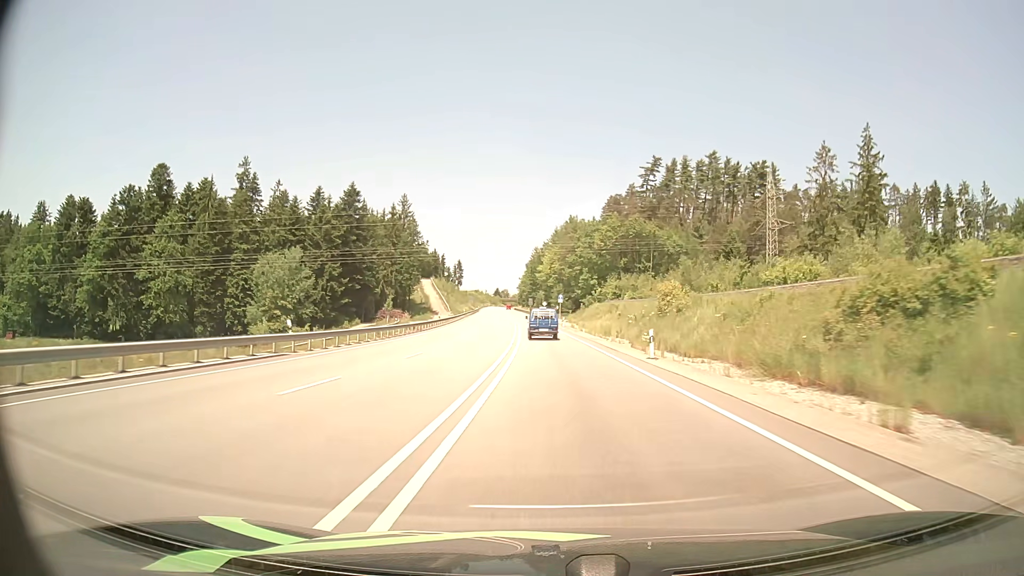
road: primary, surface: asphalt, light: Day
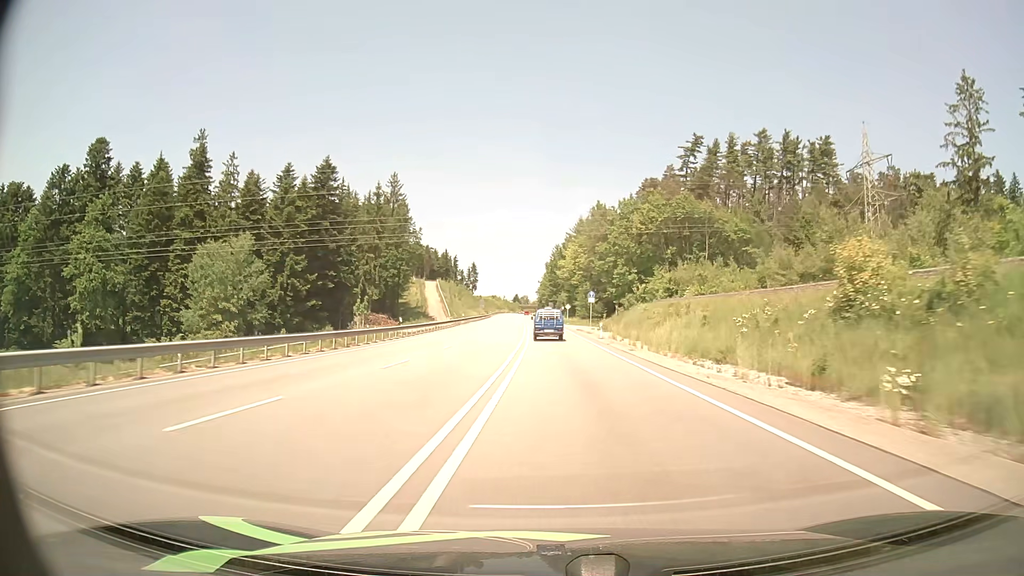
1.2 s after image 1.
(-0.5, +28.4) m; -2°
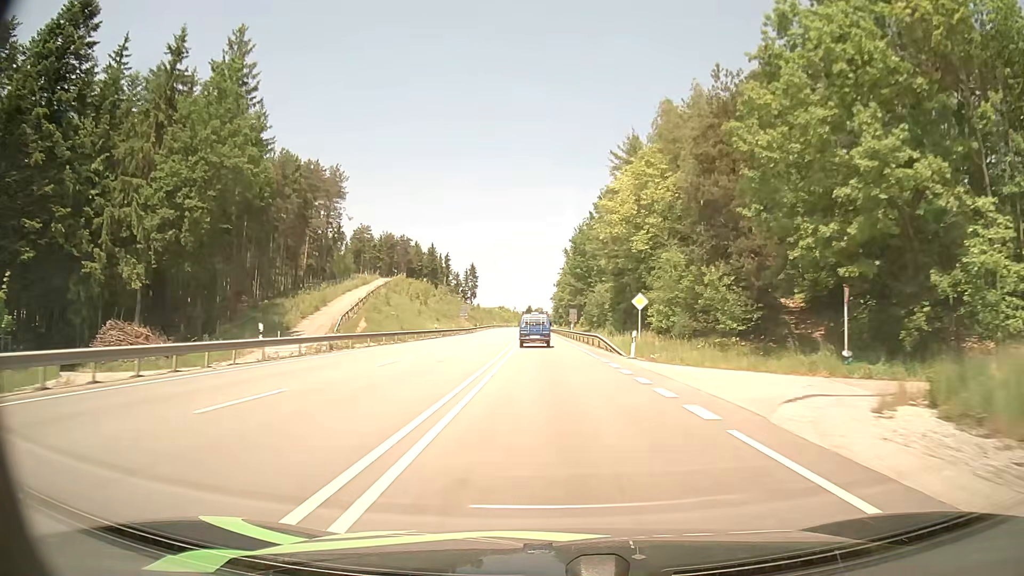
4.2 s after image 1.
(-0.8, +69.8) m; -2°
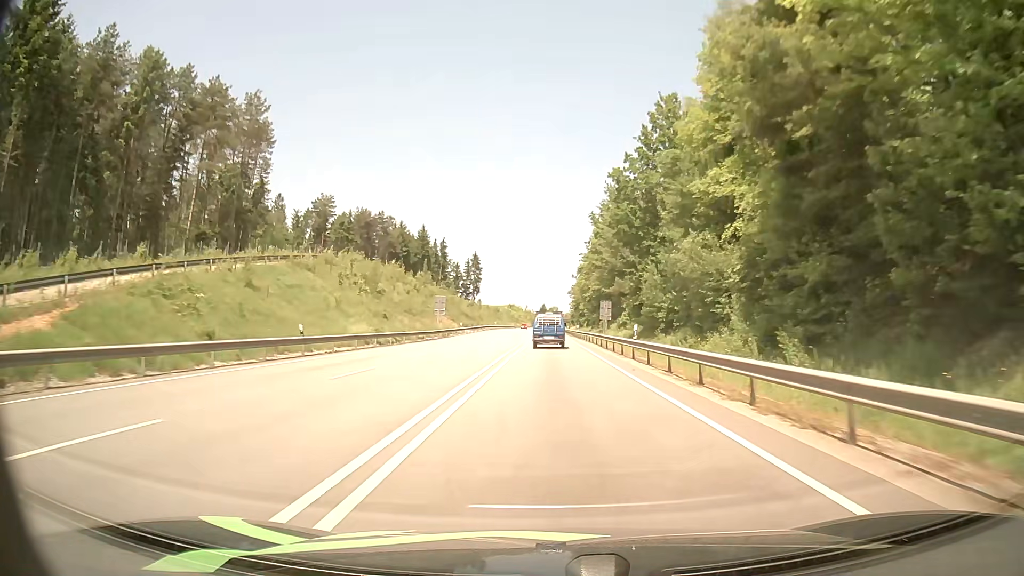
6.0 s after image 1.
(-0.5, +40.9) m; -1°
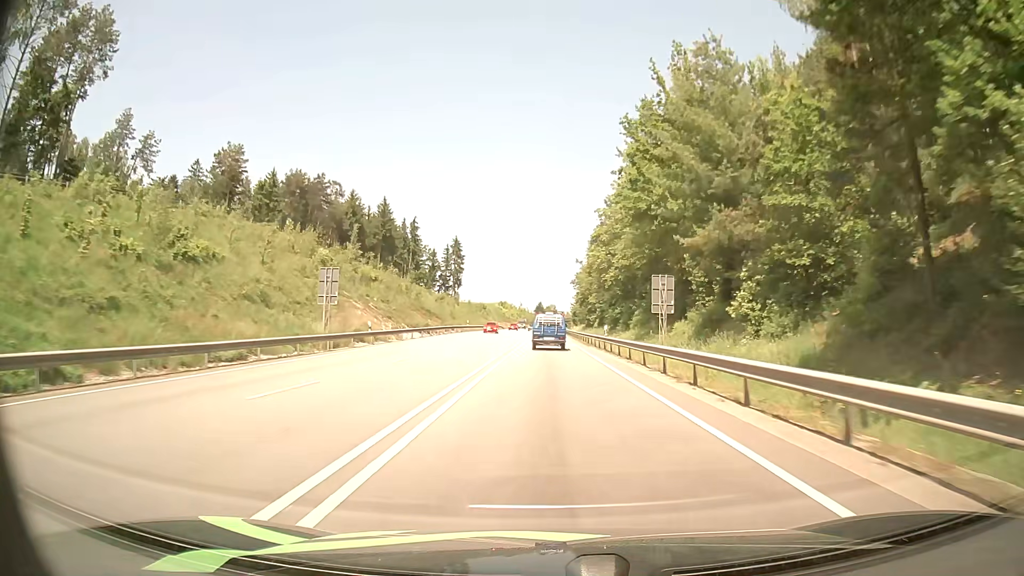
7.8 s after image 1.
(+0.1, +40.4) m; 0°
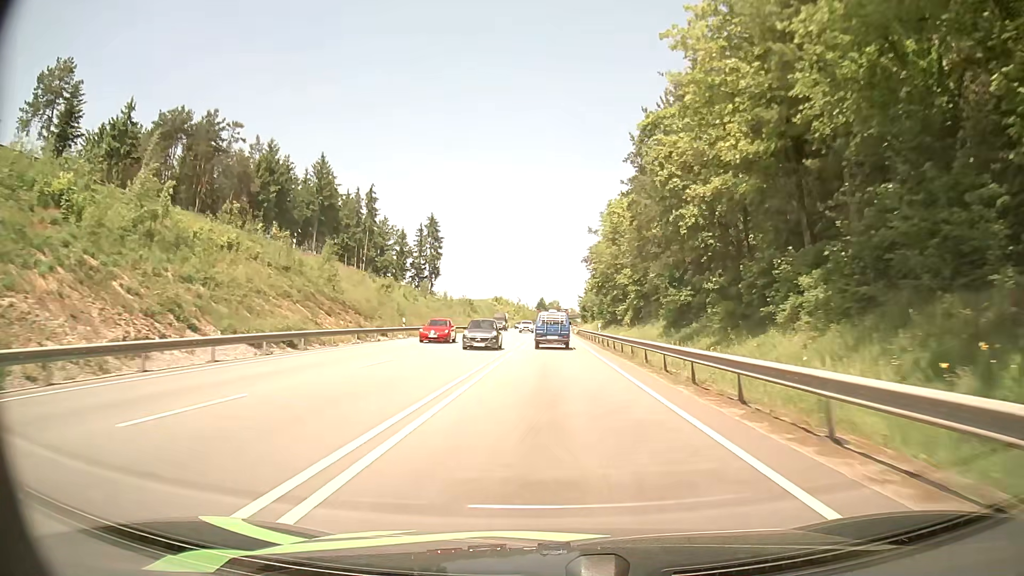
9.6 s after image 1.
(+0.1, +39.7) m; 0°
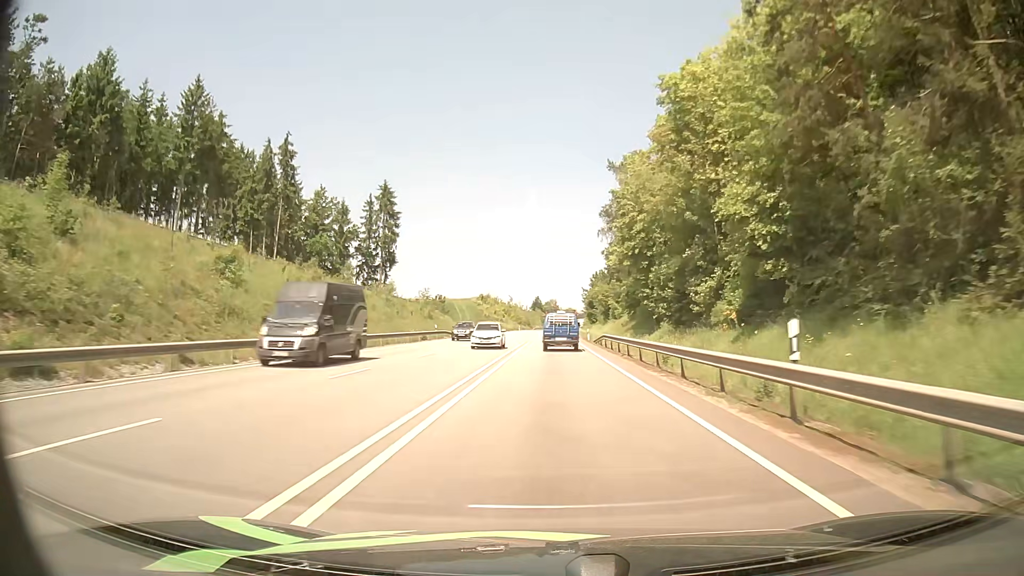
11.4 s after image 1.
(+0.2, +38.7) m; 0°
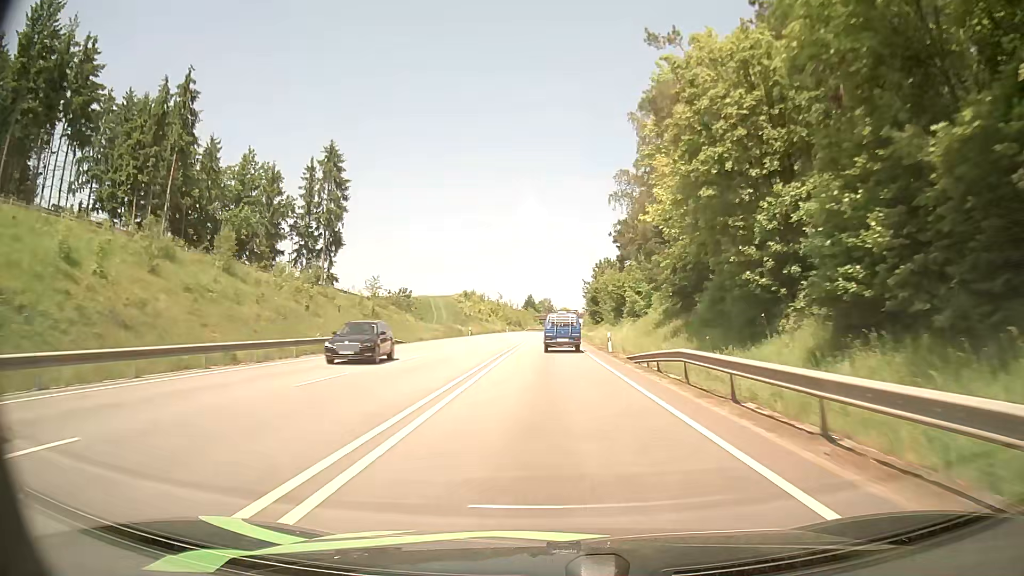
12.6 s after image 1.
(+0.3, +25.6) m; +1°
(0, +10) (0, +20) (0, +30) (0, +40) (0, +50) (0, +60) (+1, +70) (+1, +80) (+1, +90) (+1, +100) m
